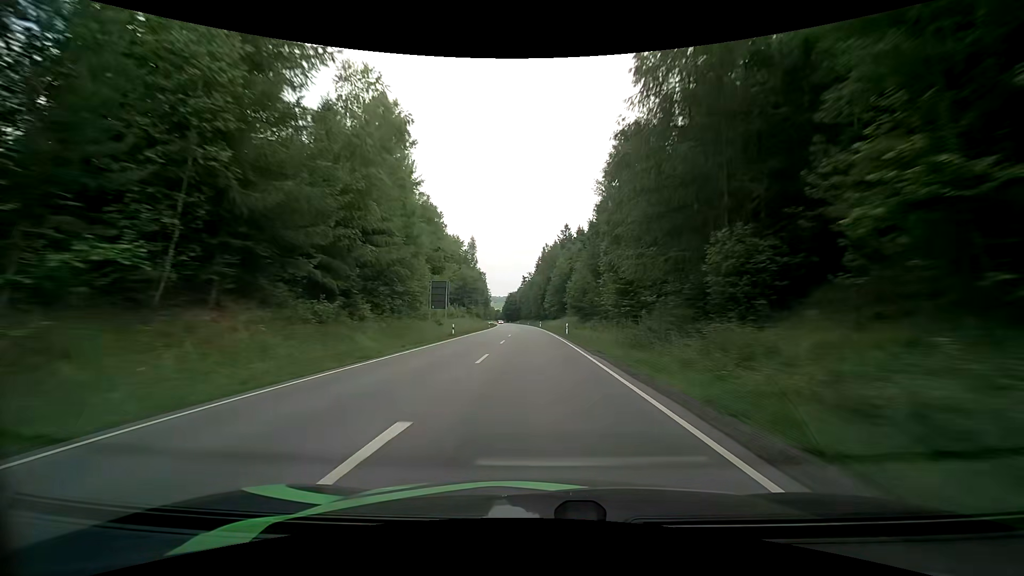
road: primary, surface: asphalt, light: Day
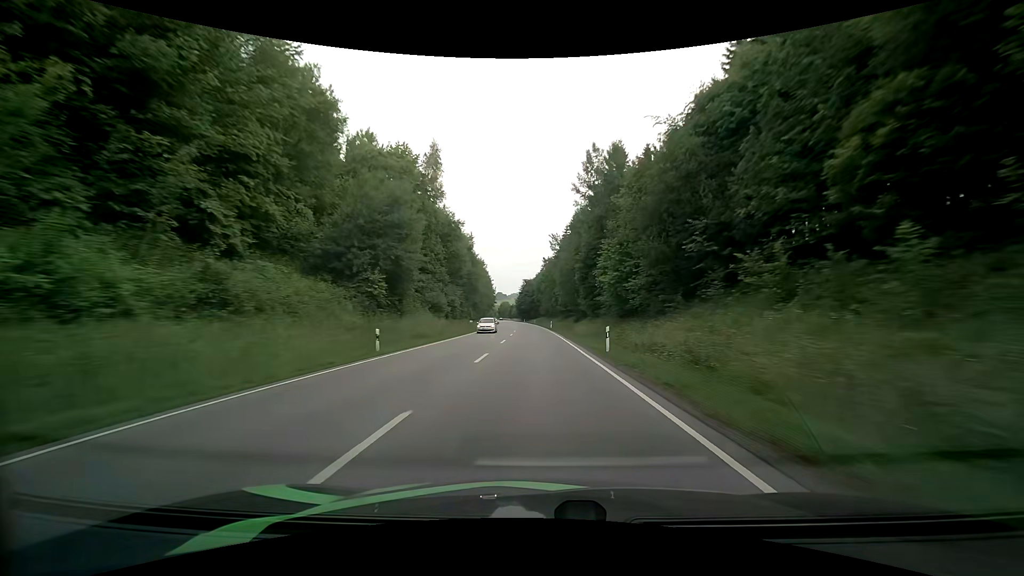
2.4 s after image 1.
(-1.4, +71.7) m; -2°
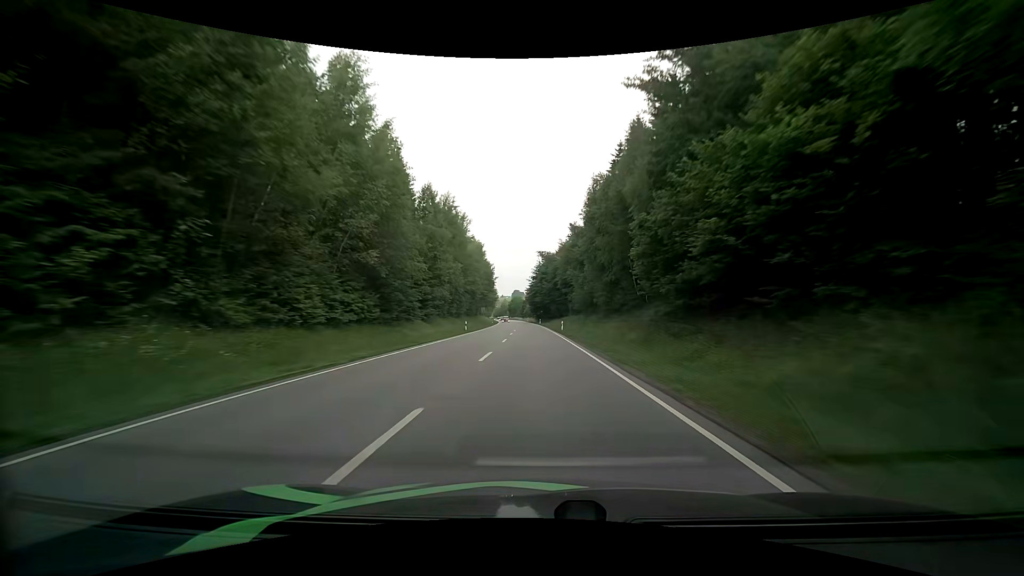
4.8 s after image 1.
(-1.6, +70.8) m; -2°
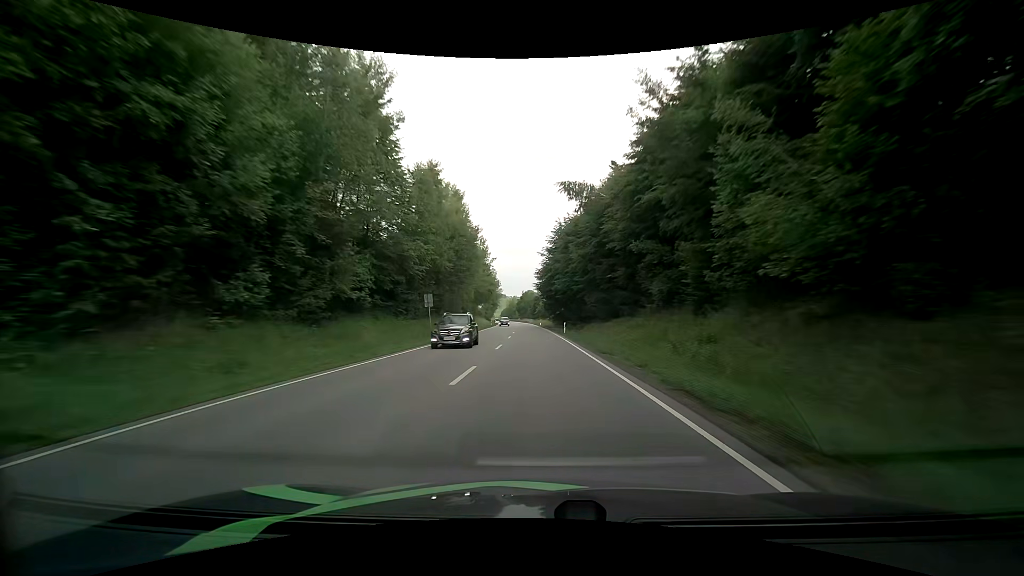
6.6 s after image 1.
(-1.2, +52.6) m; -2°
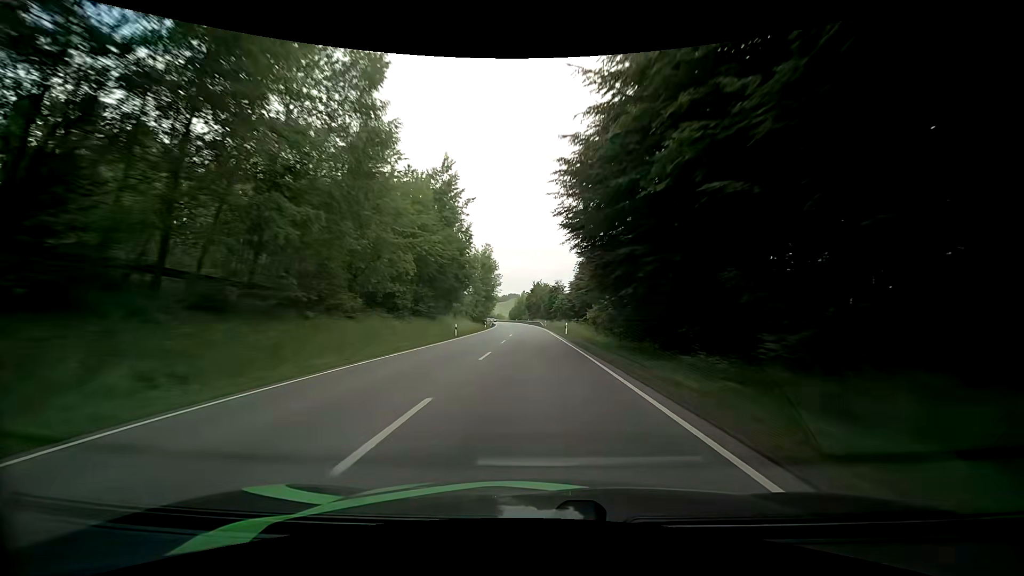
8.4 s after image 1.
(-0.4, +53.0) m; -1°
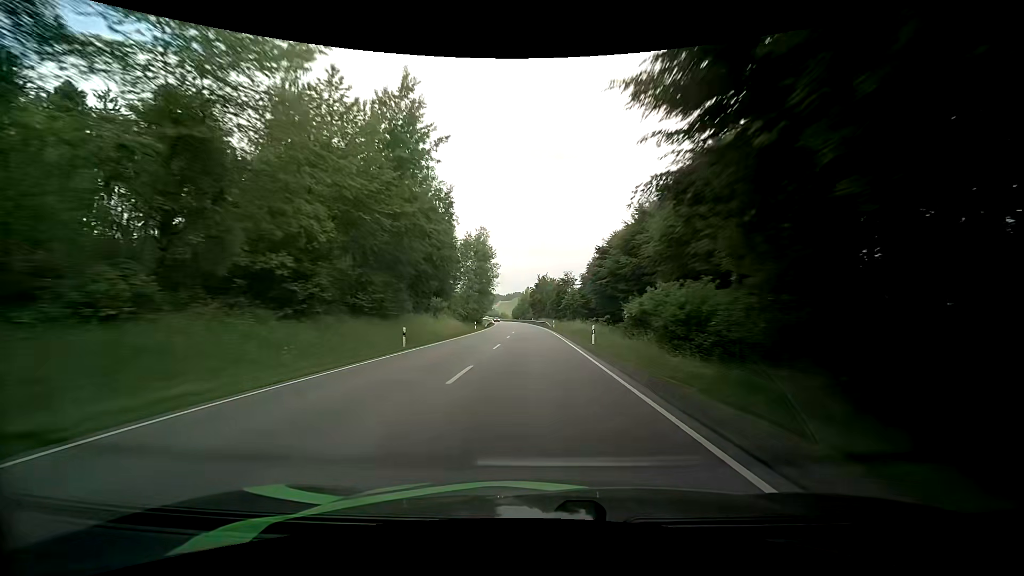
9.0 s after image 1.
(-0.2, +17.8) m; -1°
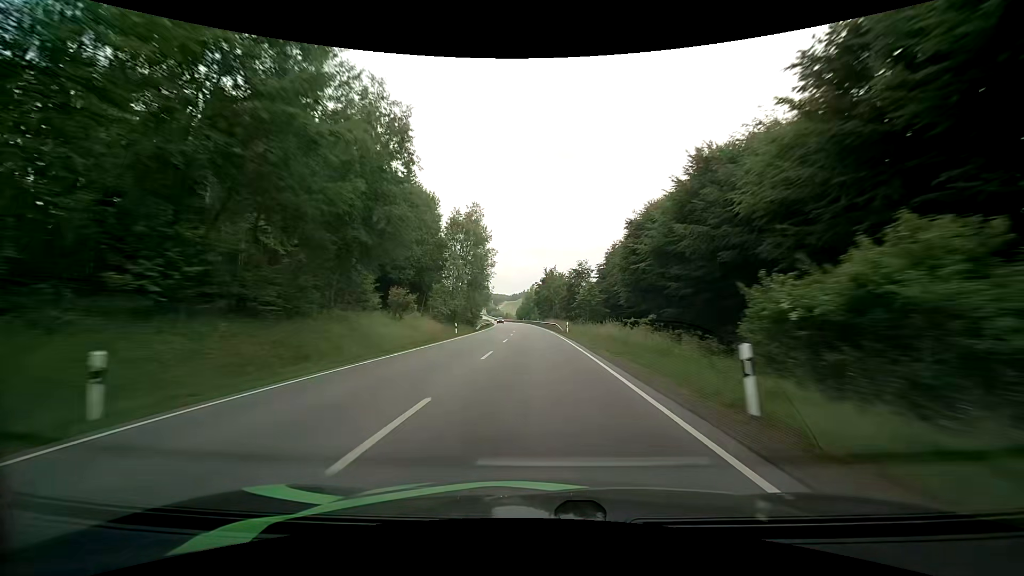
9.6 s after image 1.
(0.0, +17.7) m; 0°
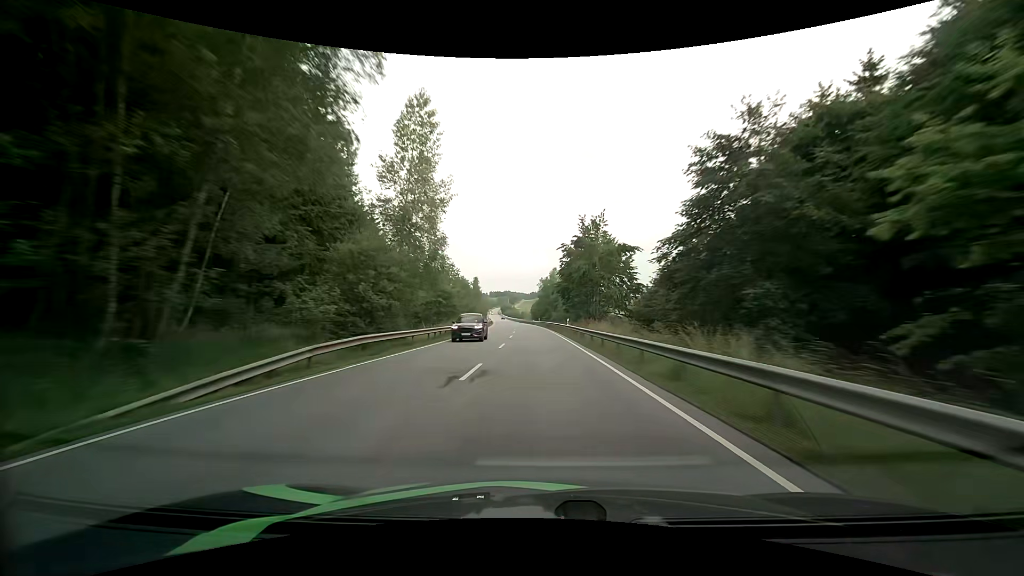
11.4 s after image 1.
(-1.0, +52.9) m; -2°
(0, +10) (0, +20) (0, +30) (-1, +40) (-1, +50) (-1, +60) (-2, +70) (-3, +80) (-3, +90) (-4, +100) m
